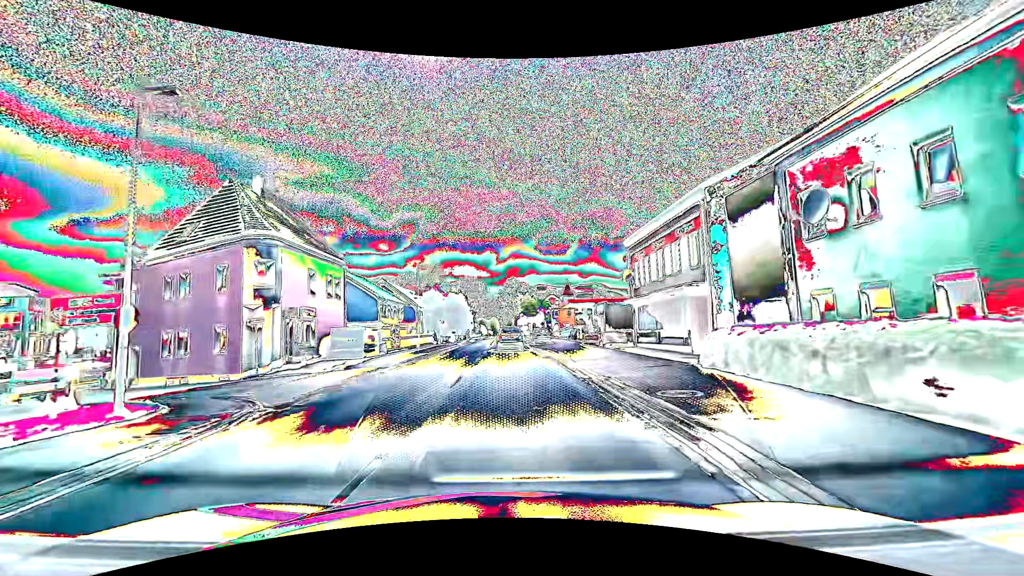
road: primary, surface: asphalt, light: Day
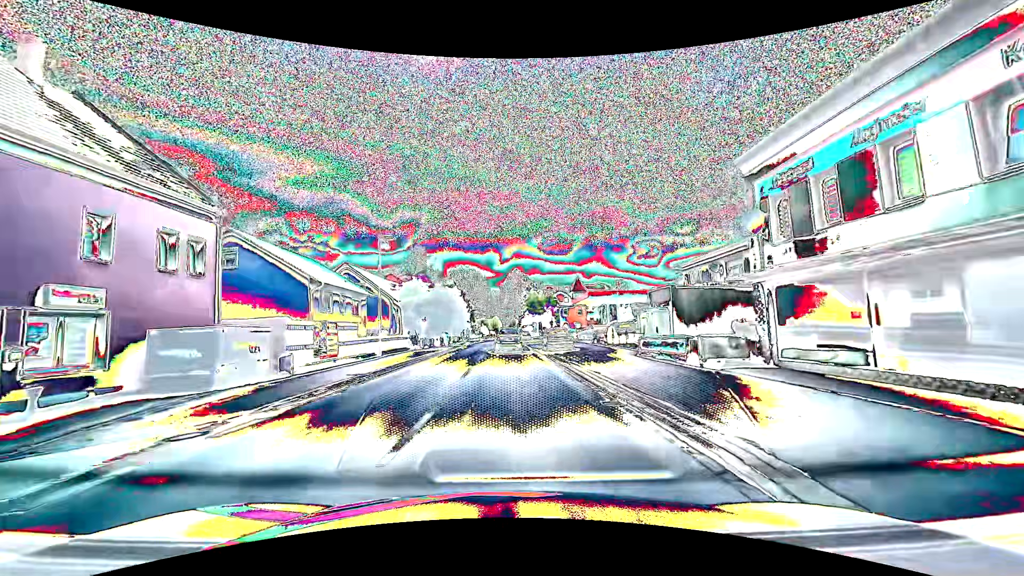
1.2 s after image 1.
(-0.1, +15.3) m; 0°
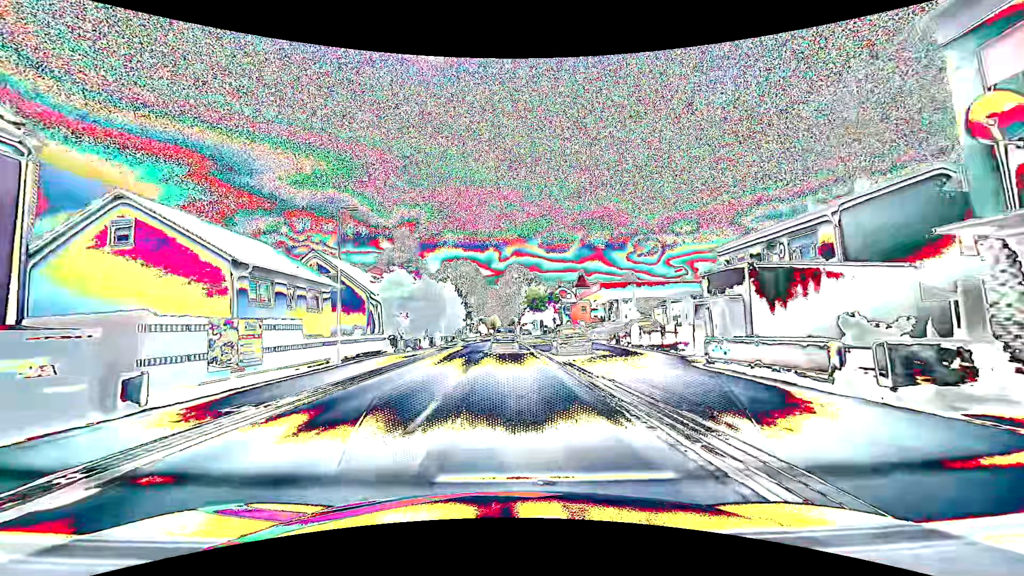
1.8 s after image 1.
(0.0, +7.7) m; 0°
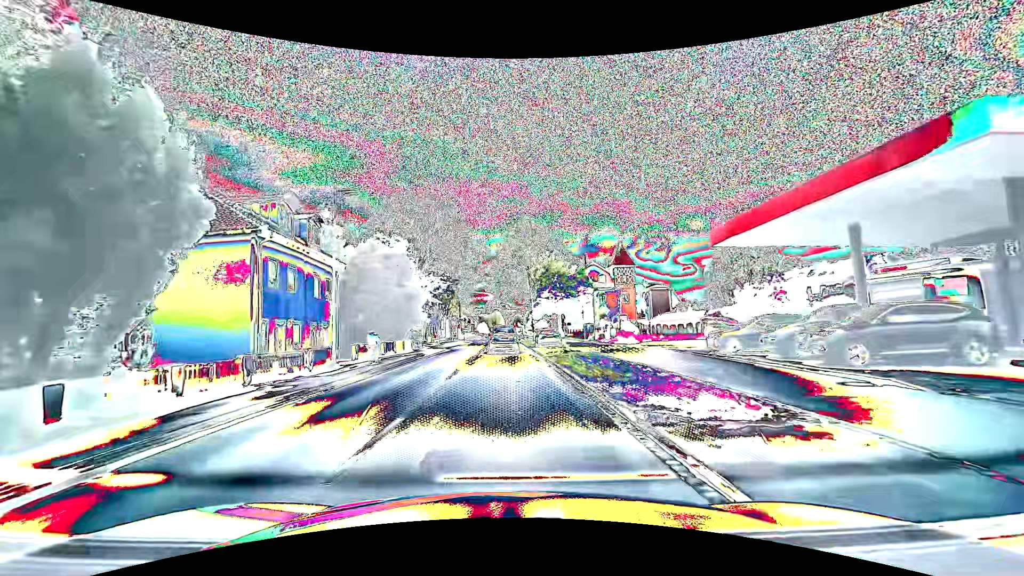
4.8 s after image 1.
(0.0, +38.1) m; 0°
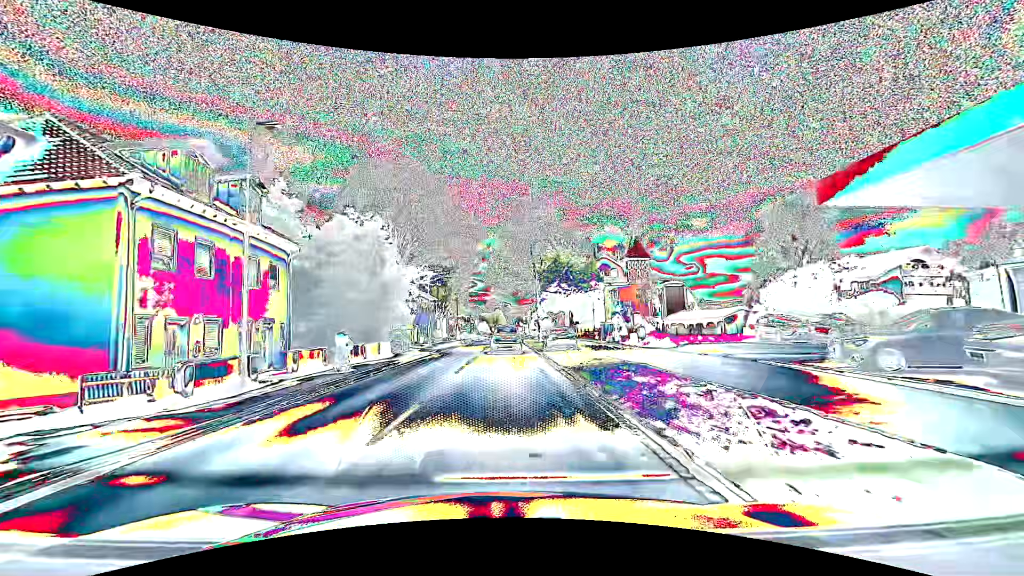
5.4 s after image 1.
(0.0, +7.5) m; 0°
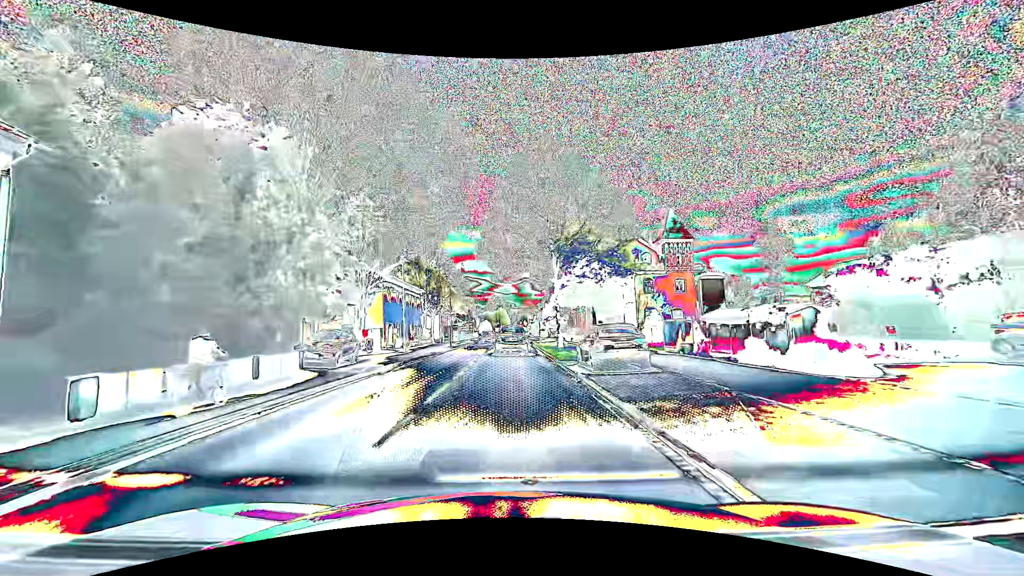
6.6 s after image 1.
(0.0, +14.9) m; 0°
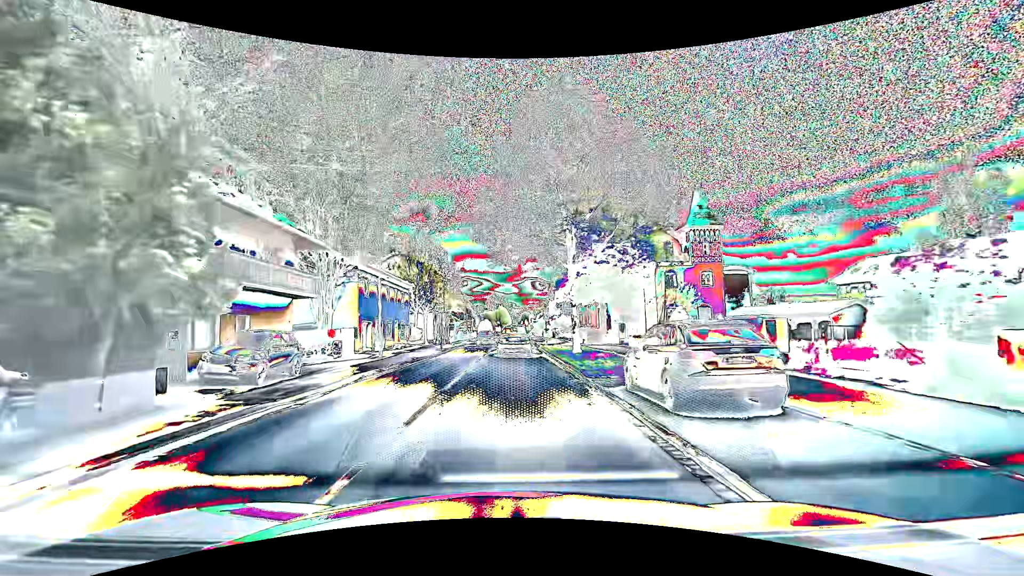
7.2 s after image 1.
(0.0, +7.3) m; 0°
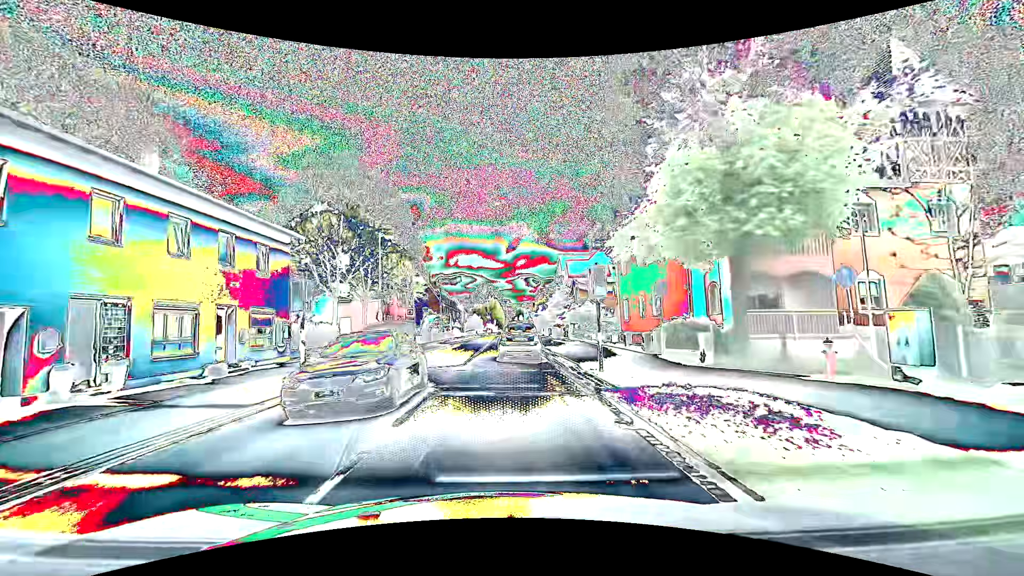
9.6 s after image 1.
(+0.2, +26.6) m; +1°
(0, +10) (0, +20) (0, +30) (0, +40) (0, +50) (0, +60) (0, +70) (0, +80) (0, +90) (0, +100) m
